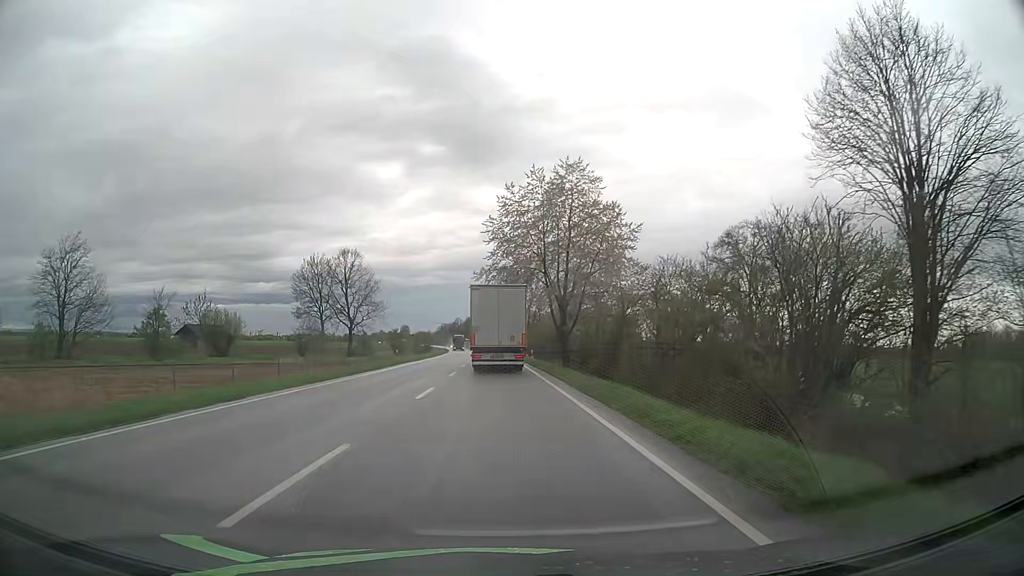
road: primary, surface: asphalt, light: Day
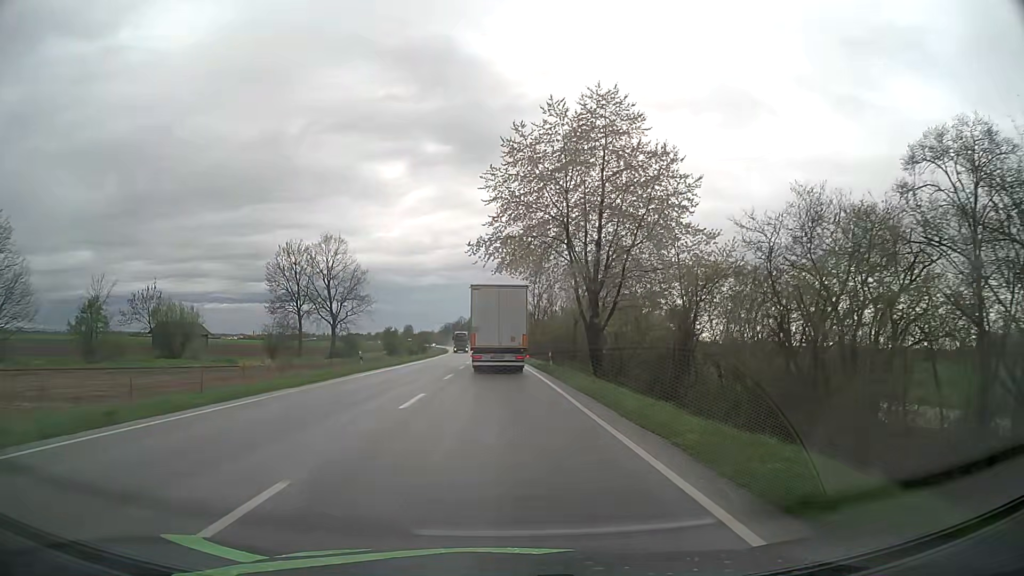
(-0.1, +14.5) m; -1°
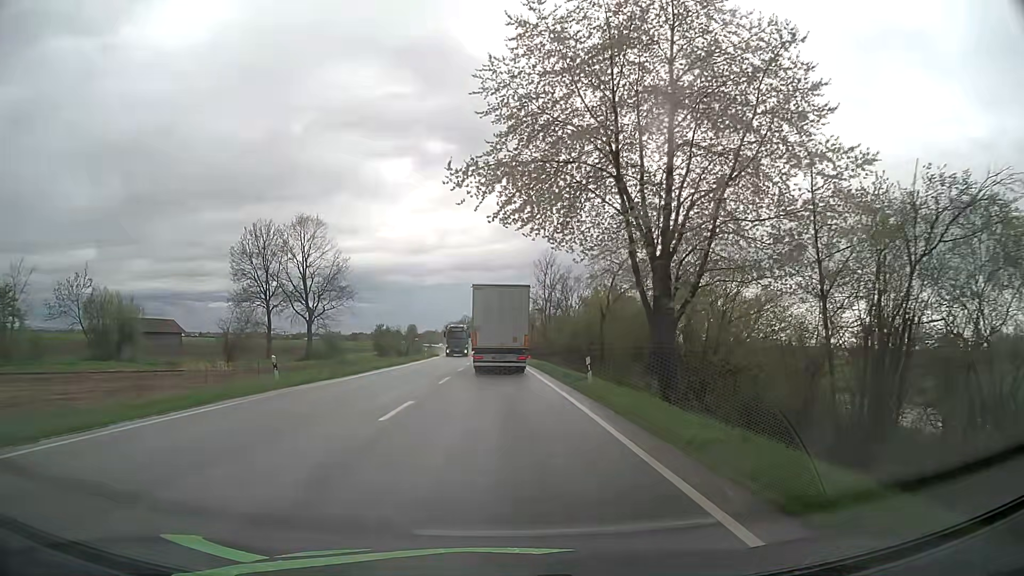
(-0.1, +14.4) m; -1°
